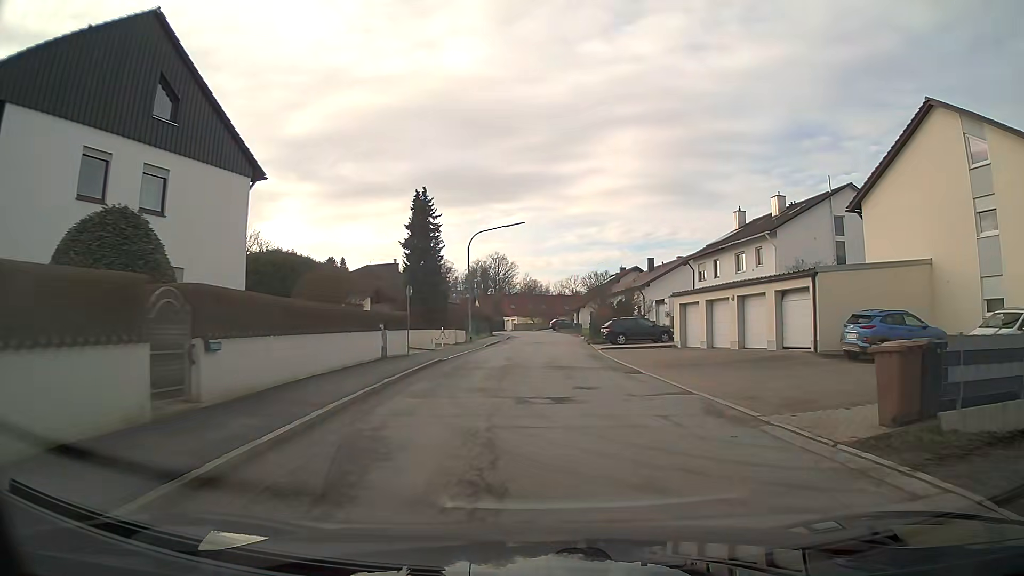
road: residential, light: Day
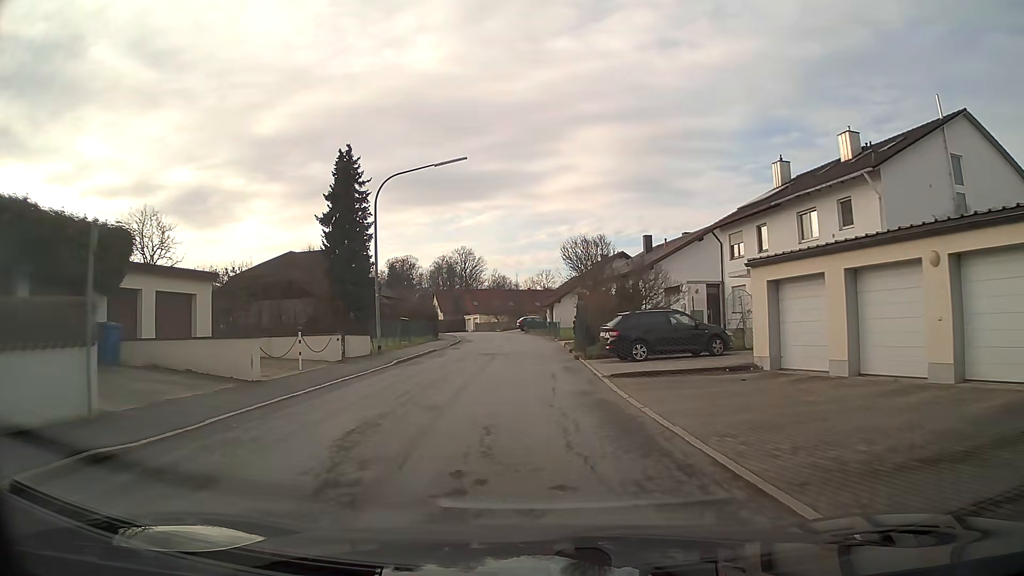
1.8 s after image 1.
(+0.2, +17.3) m; 0°
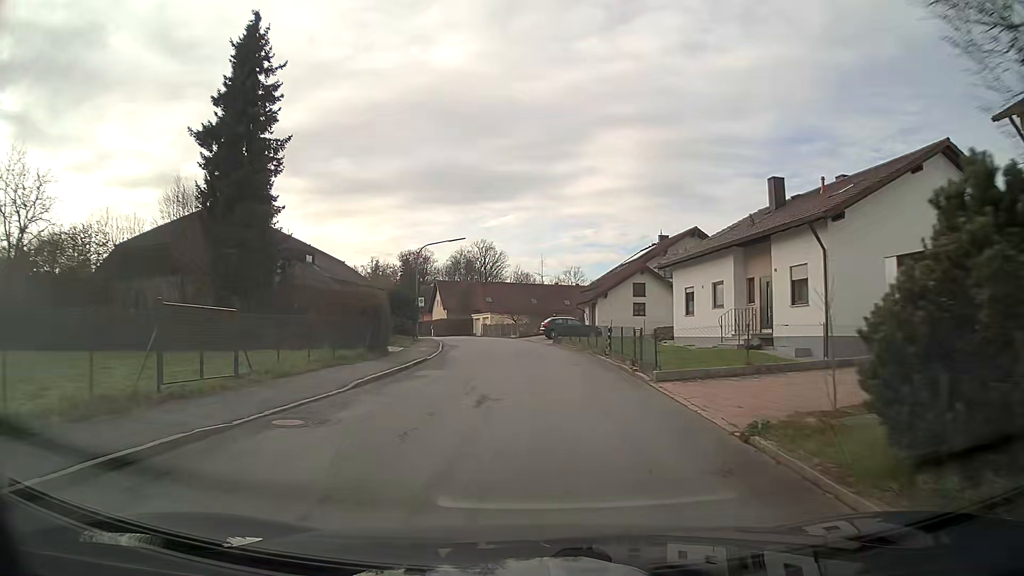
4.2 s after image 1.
(-0.5, +24.4) m; -2°
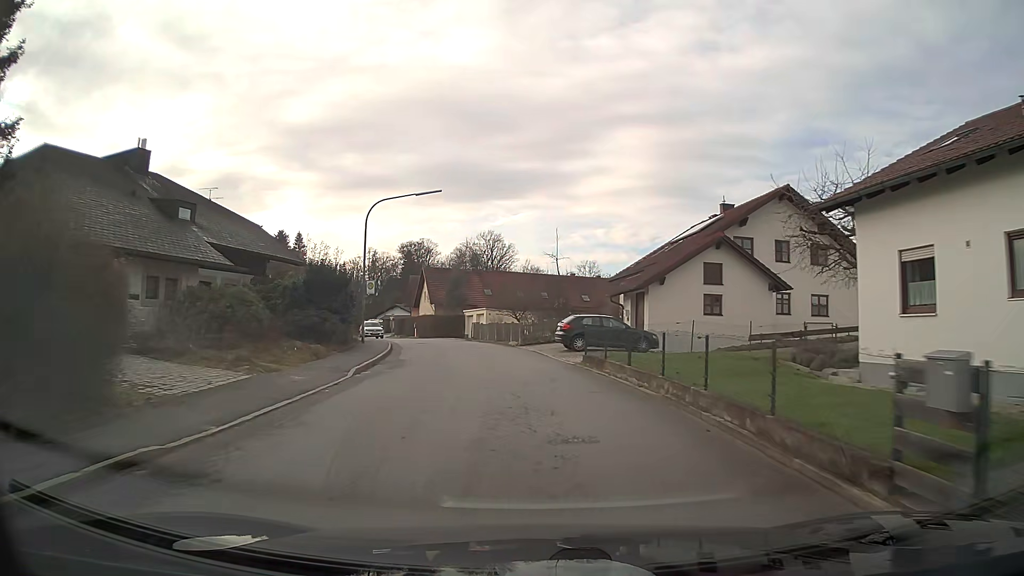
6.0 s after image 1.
(-0.1, +18.5) m; -1°
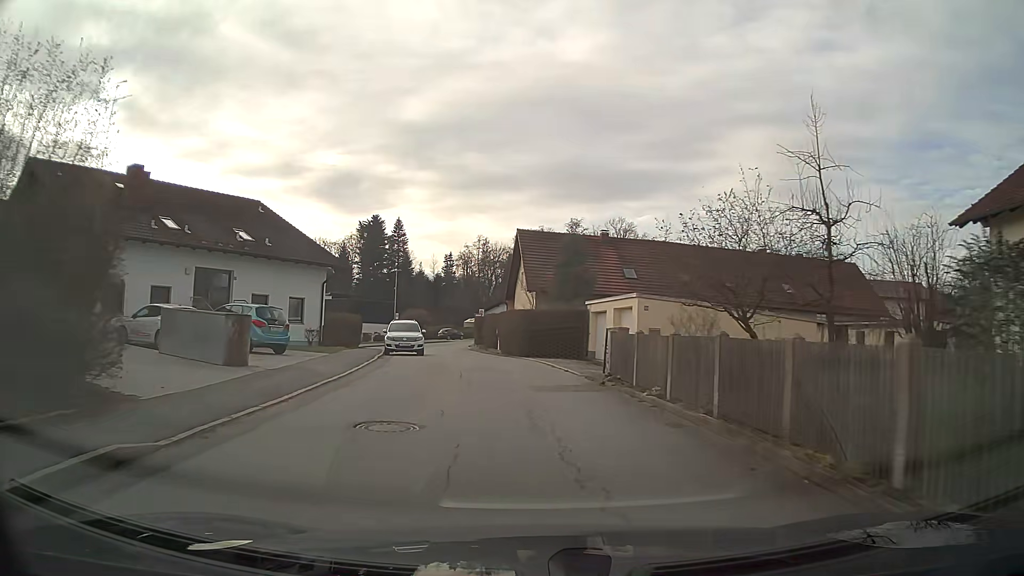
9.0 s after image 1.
(-2.9, +30.9) m; -11°
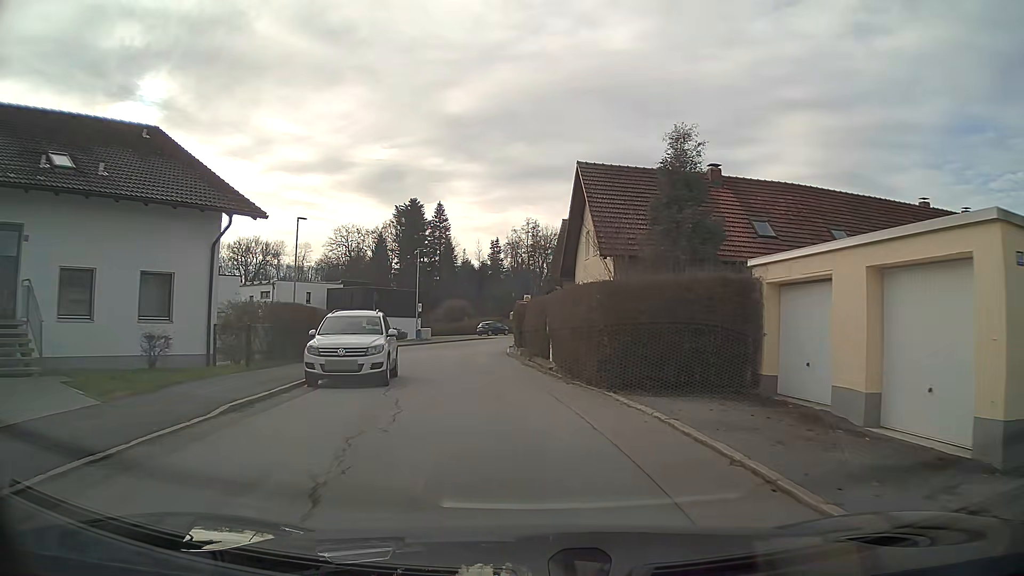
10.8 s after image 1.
(-0.6, +16.7) m; -5°
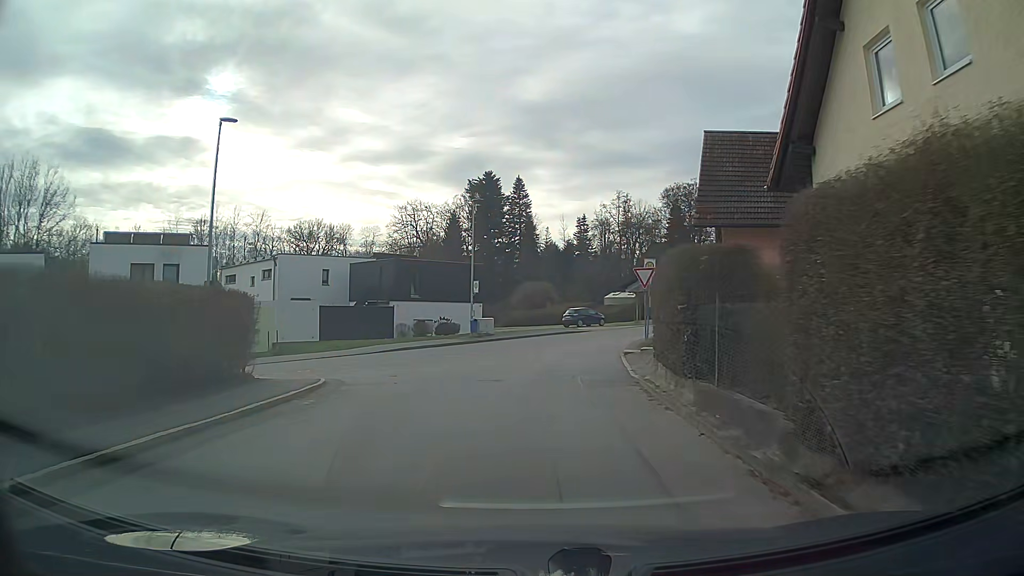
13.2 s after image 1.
(-1.3, +19.3) m; -6°
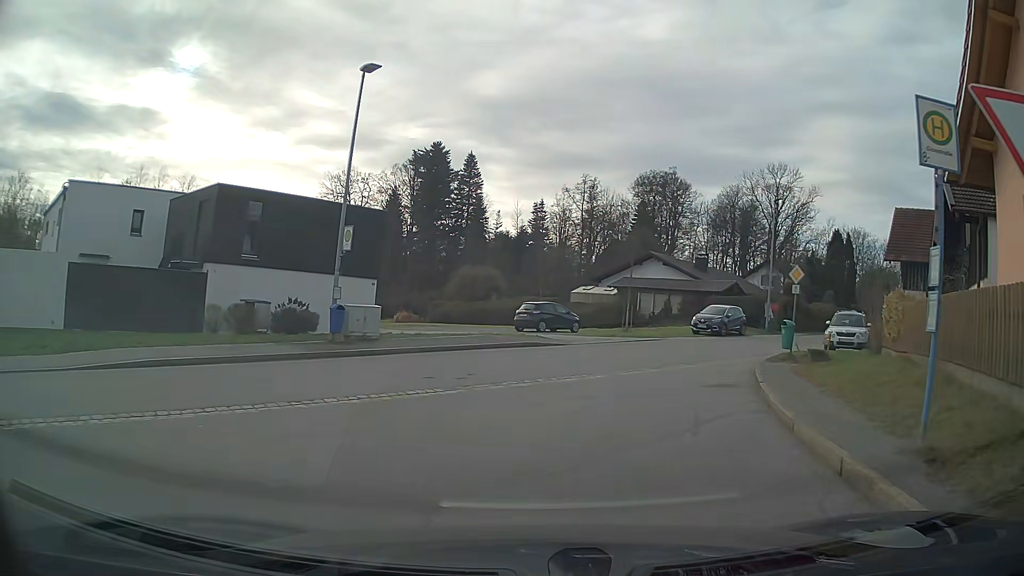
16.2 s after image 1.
(+0.5, +20.2) m; +6°
(+1, +10) (+4, +19) (+10, +28) (+16, +35) (+23, +43) (+29, +50) (+36, +58) (+42, +66) (+48, +74) (+54, +82) m
